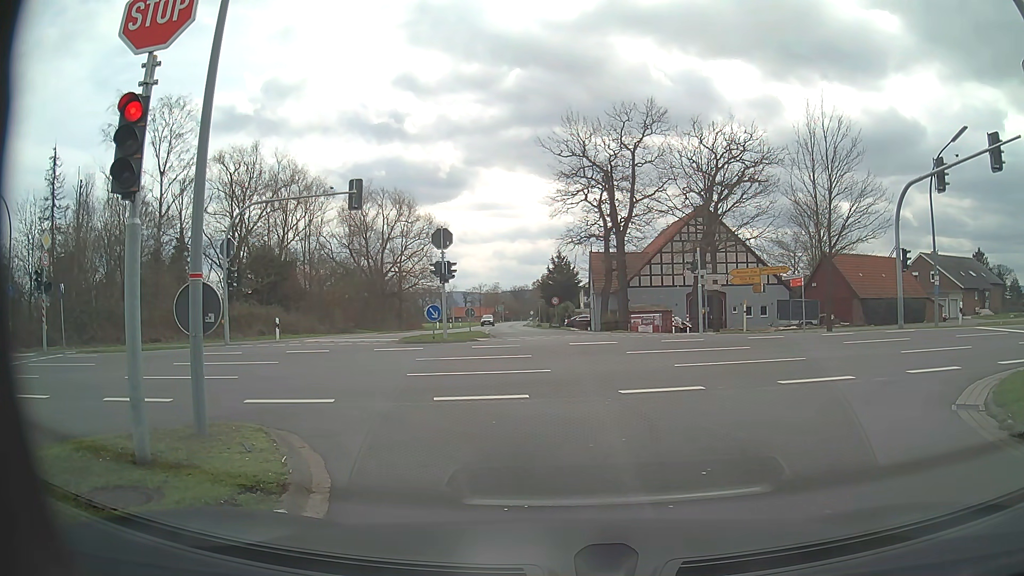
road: tertiary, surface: asphalt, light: Day
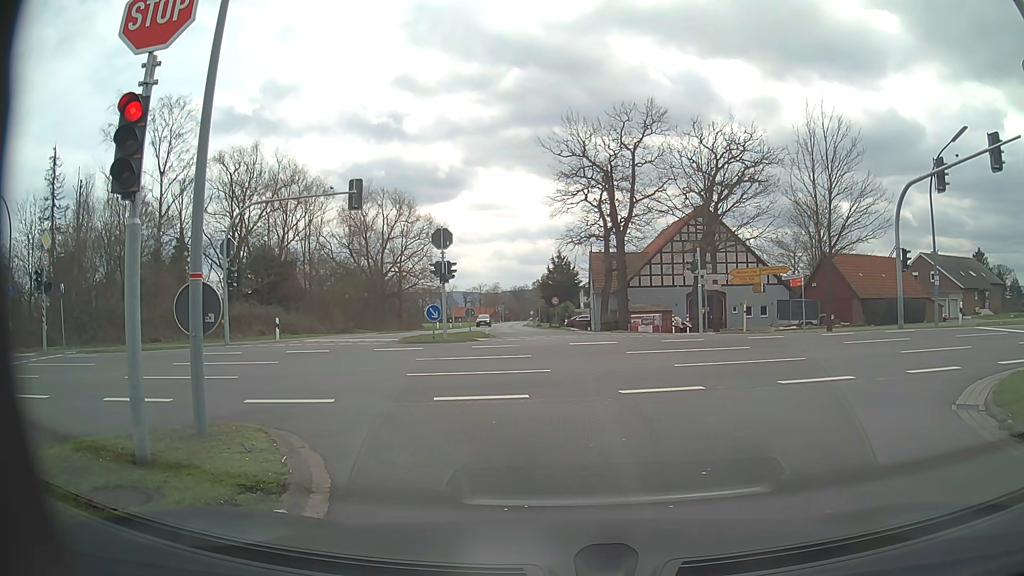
(0.0, 0.0) m; 0°
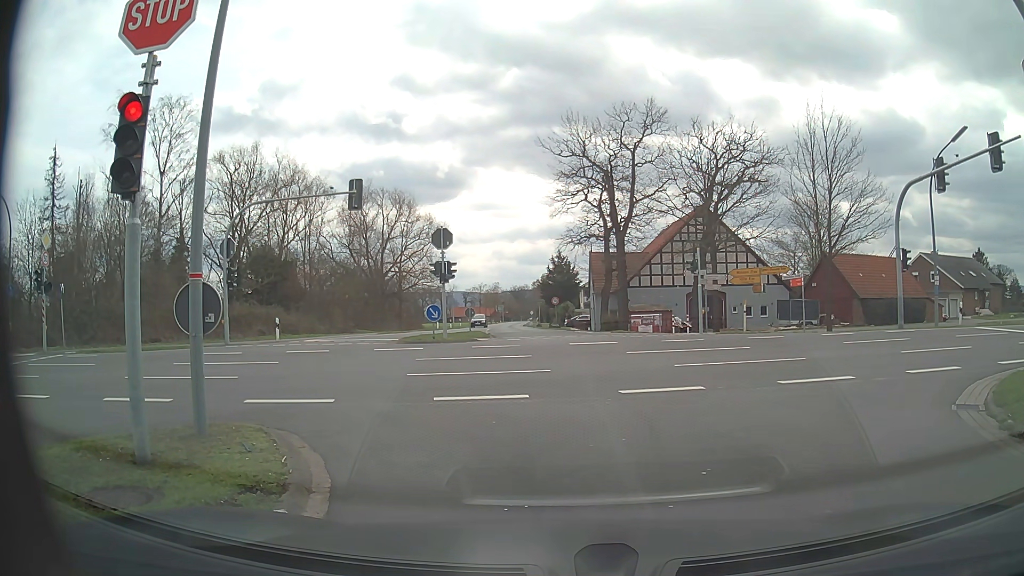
(0.0, 0.0) m; 0°
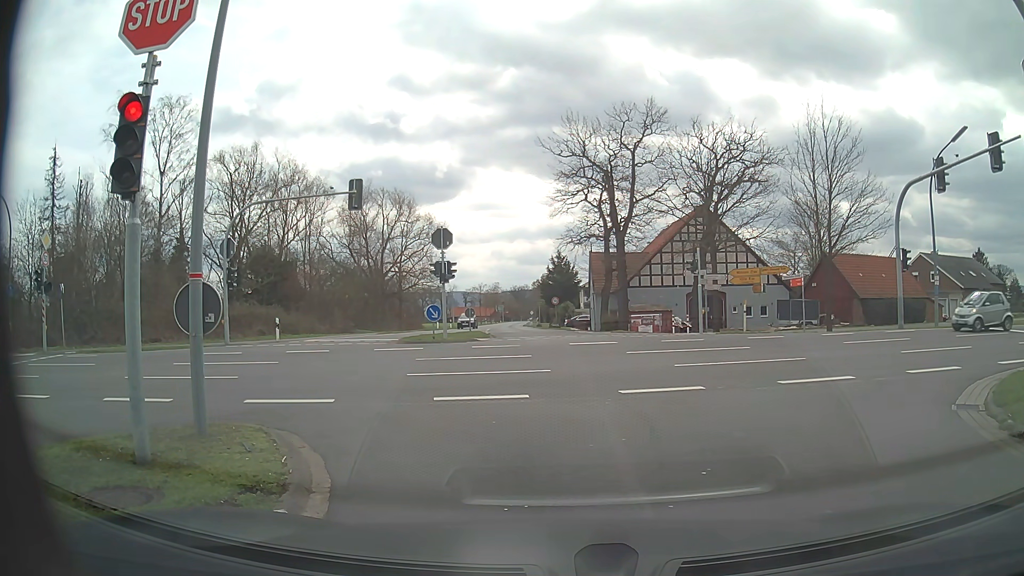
(0.0, 0.0) m; 0°
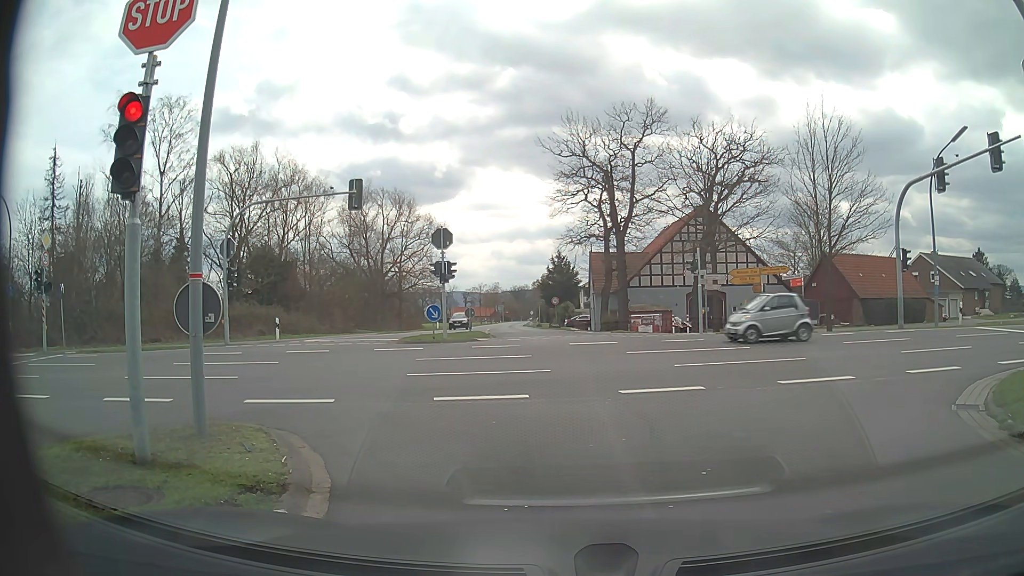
(0.0, 0.0) m; 0°
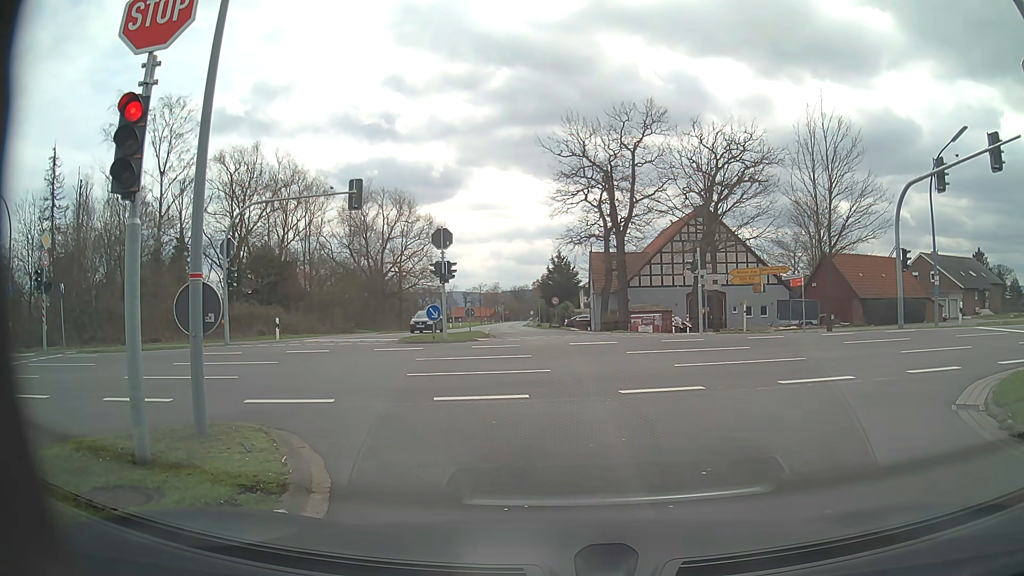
(0.0, 0.0) m; 0°
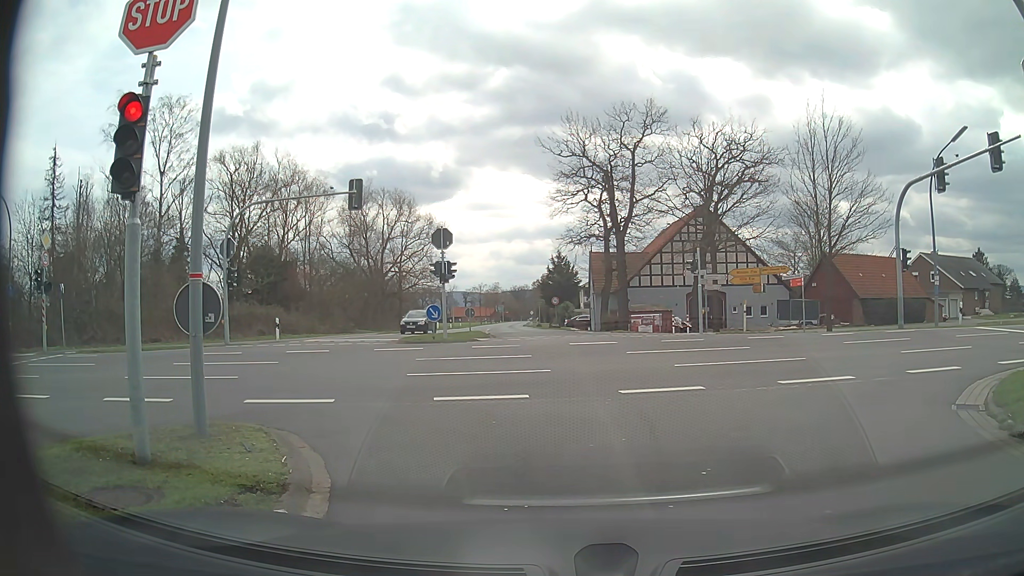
(0.0, 0.0) m; 0°
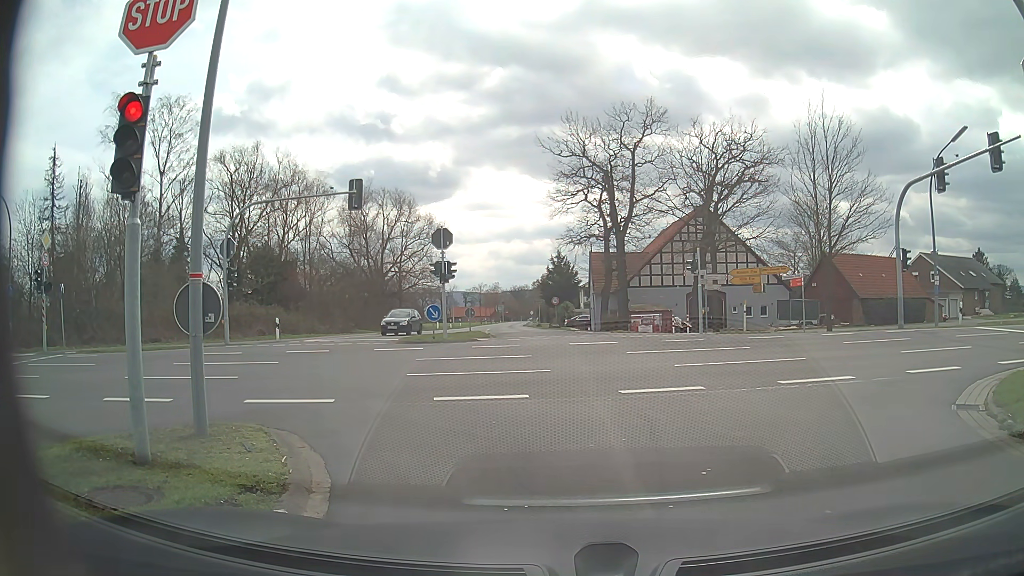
(0.0, 0.0) m; 0°
(-1, +10) (-6, +18) (-16, +20) (-26, +19) (-36, +17) (-46, +16) (-55, +14) (-65, +12) (-75, +10) (-85, +8) m
